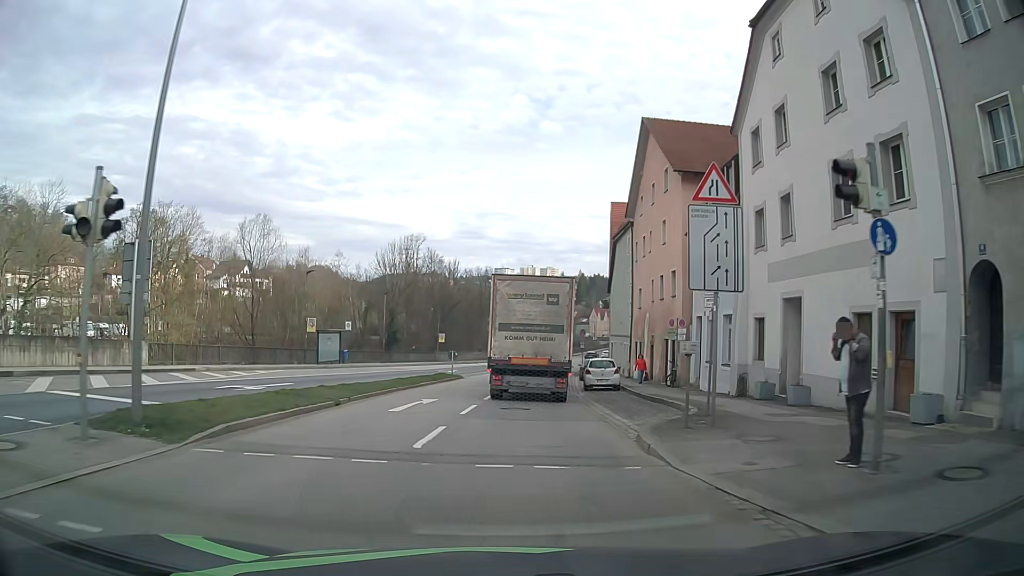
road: primary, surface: asphalt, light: Day
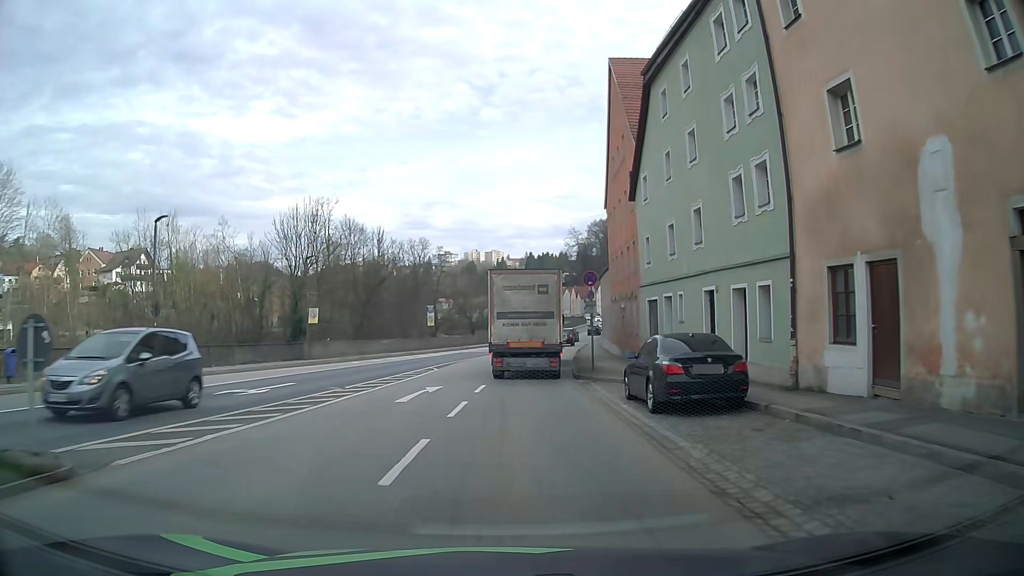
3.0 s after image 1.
(+1.2, +33.2) m; +5°
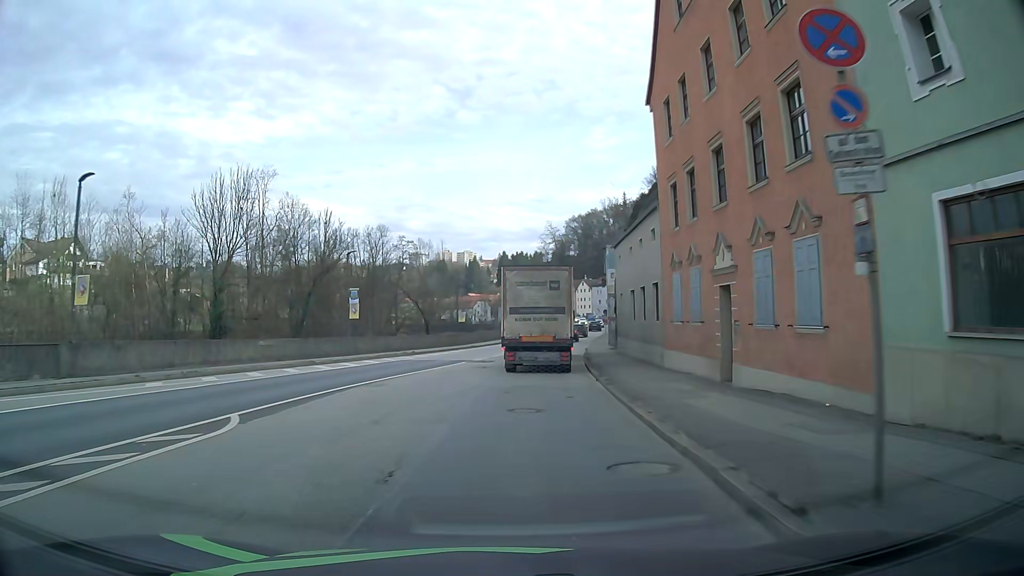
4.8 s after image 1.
(+0.4, +21.7) m; +2°
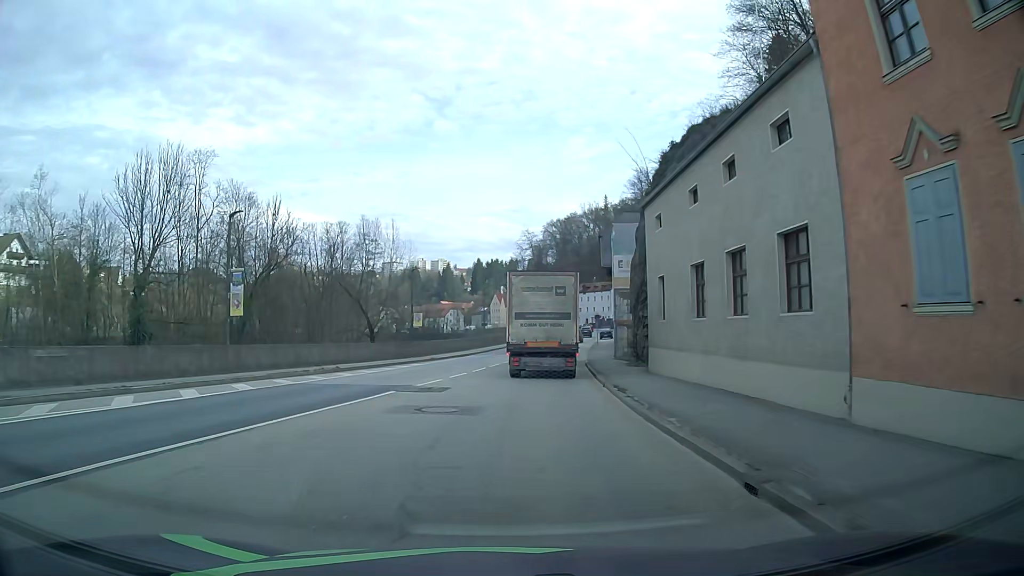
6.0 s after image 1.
(+0.3, +15.0) m; +2°
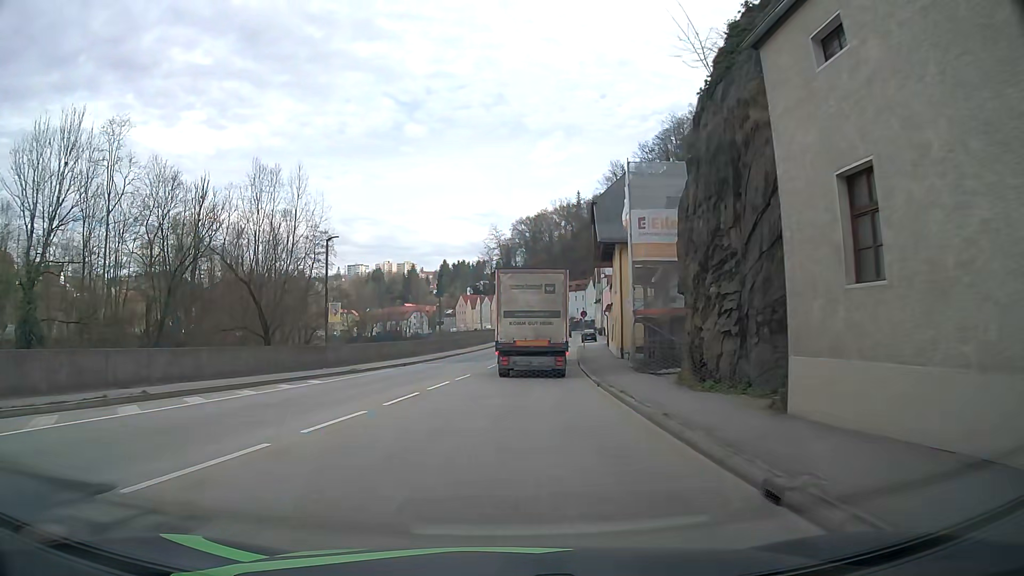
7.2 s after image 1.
(+0.4, +15.3) m; +3°
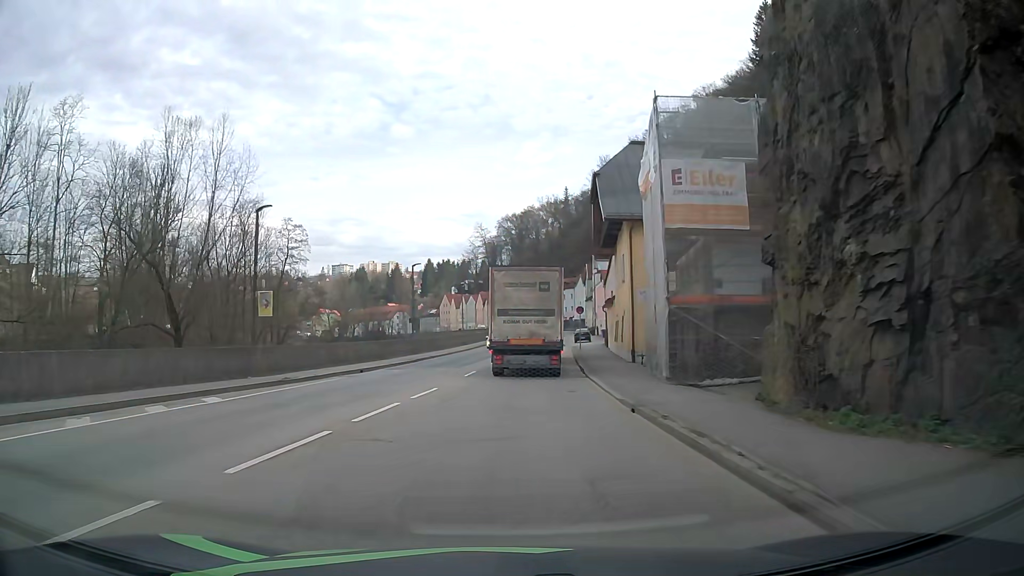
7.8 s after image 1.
(+0.1, +7.7) m; +2°
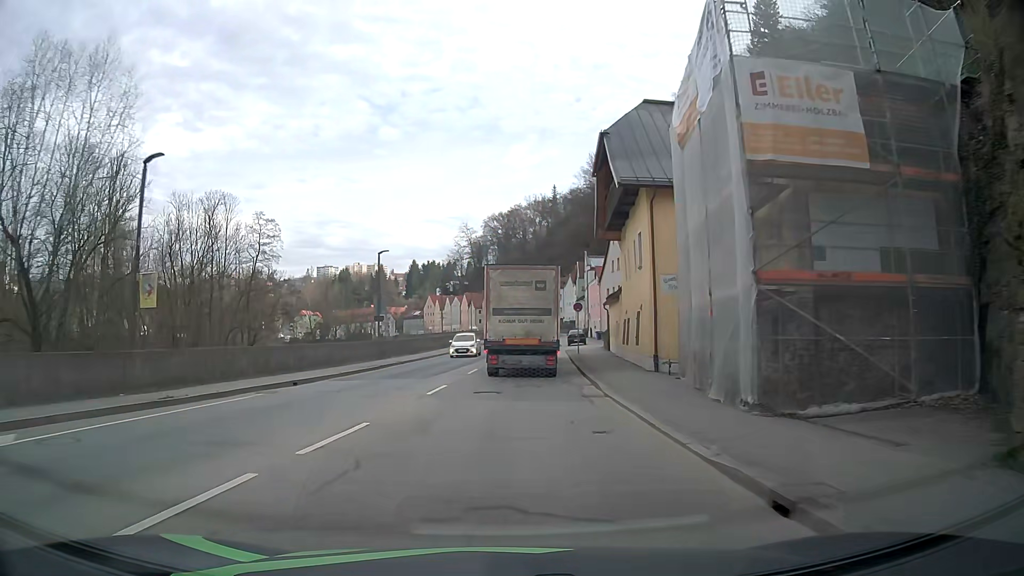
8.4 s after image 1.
(0.0, +7.7) m; +1°
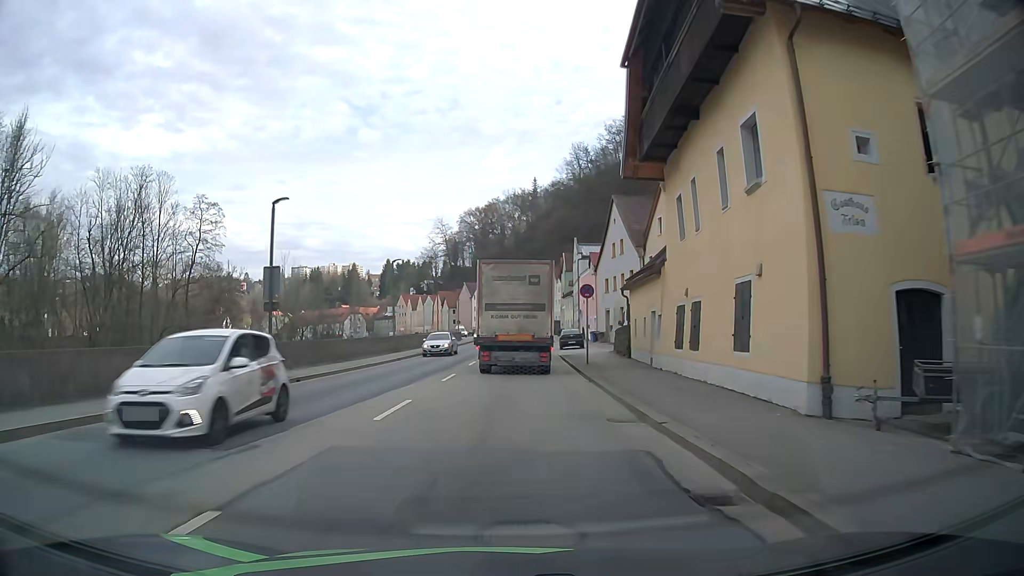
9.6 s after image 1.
(+0.3, +14.9) m; +2°
(0, +10) (0, +20) (+1, +30) (+1, +40) (+2, +50) (+2, +60) (+2, +70) (+3, +80) (+3, +90) (+2, +100) m
